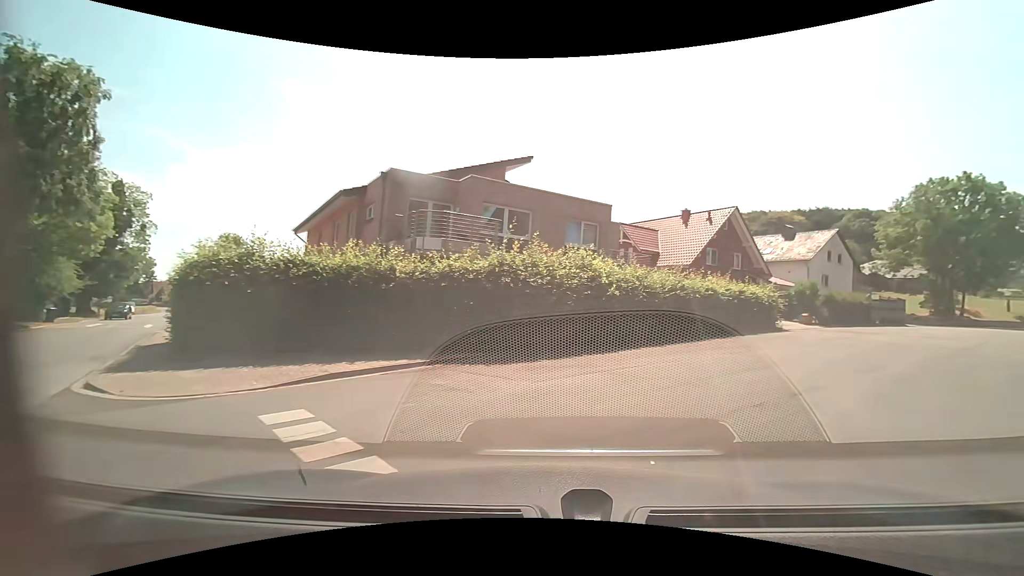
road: residential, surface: asphalt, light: Day
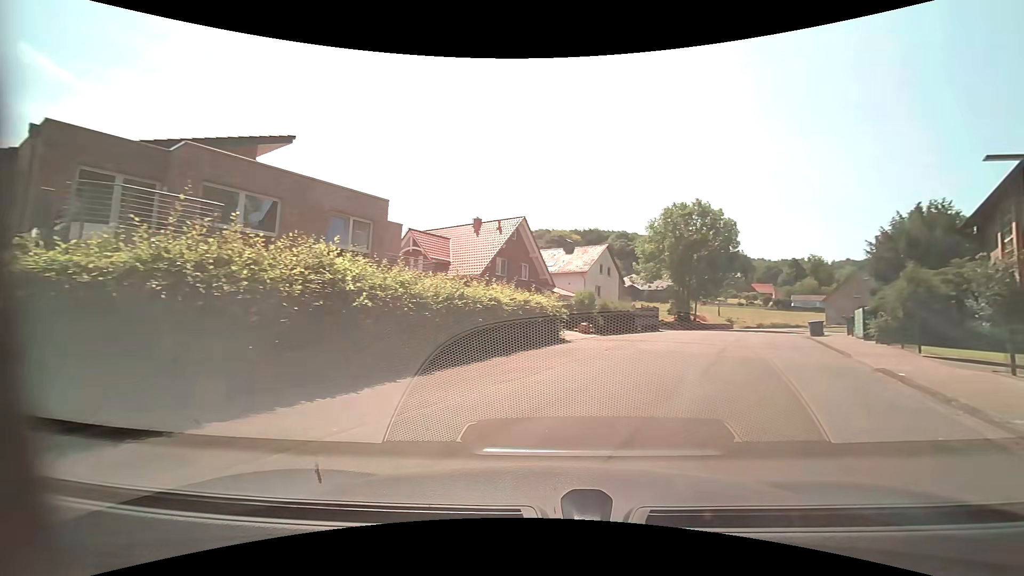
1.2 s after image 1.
(+0.9, +3.8) m; +25°
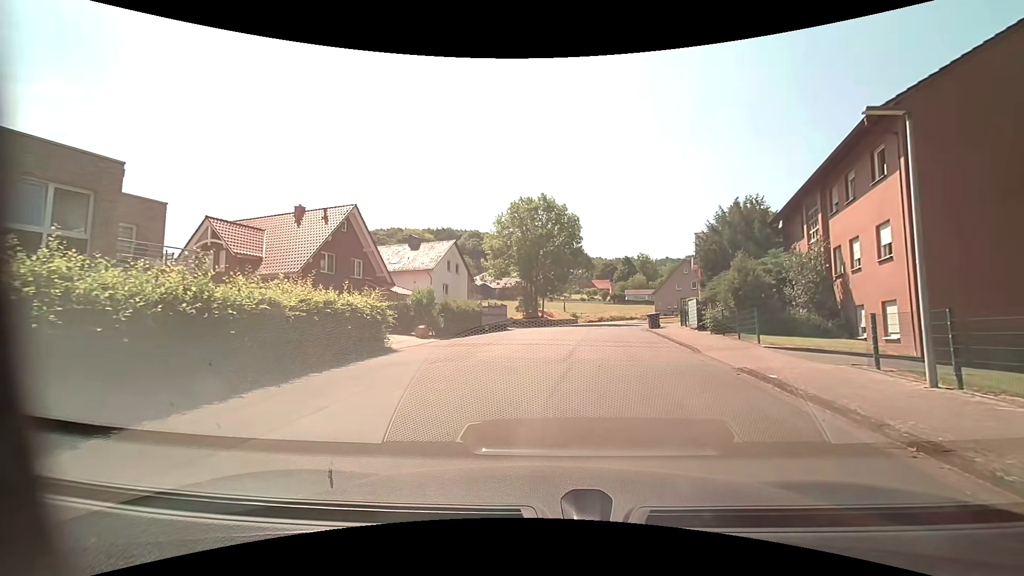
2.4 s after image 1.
(+0.7, +4.1) m; +17°
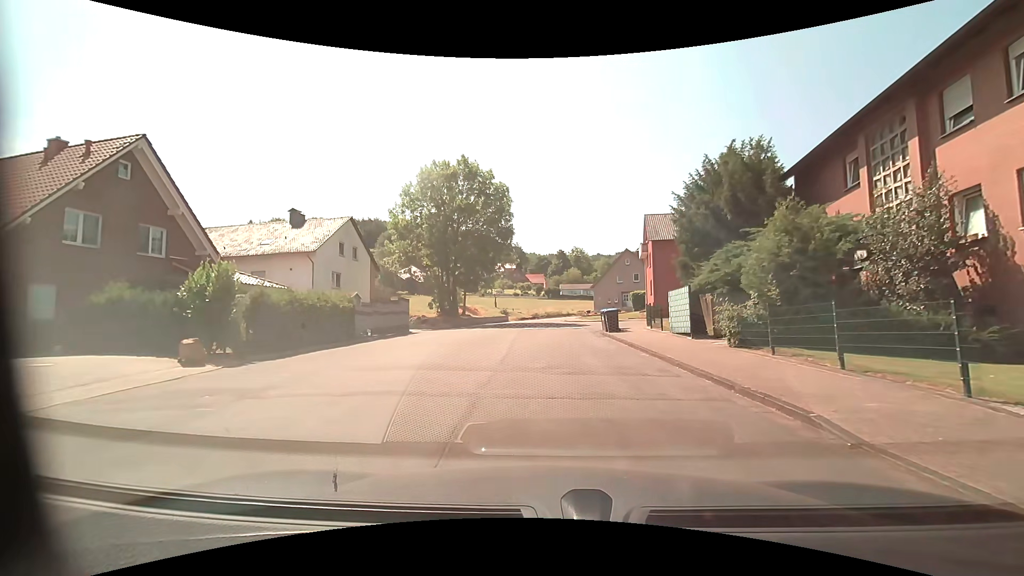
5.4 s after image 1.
(+0.9, +11.9) m; +8°
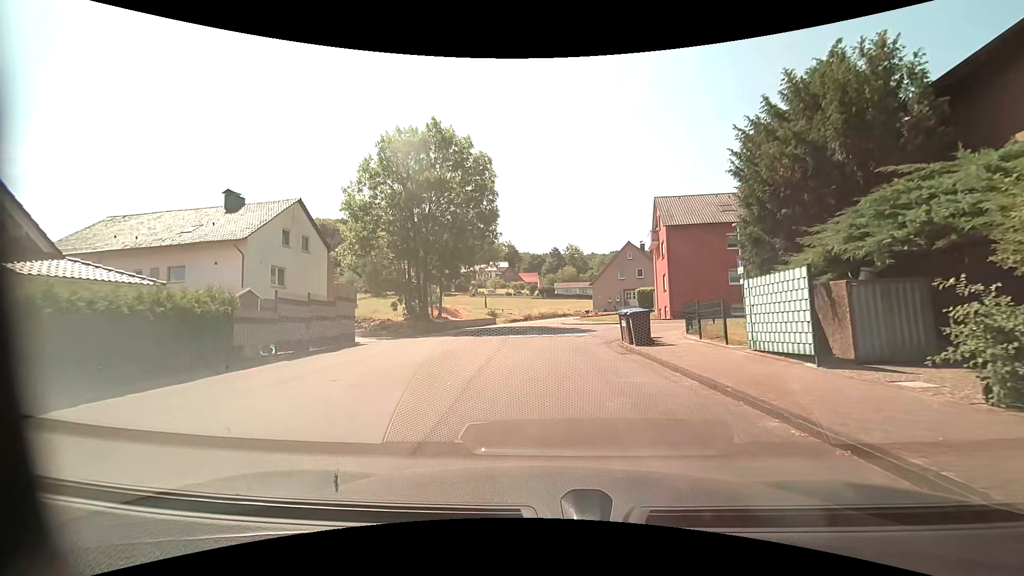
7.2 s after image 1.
(0.0, +8.3) m; -1°
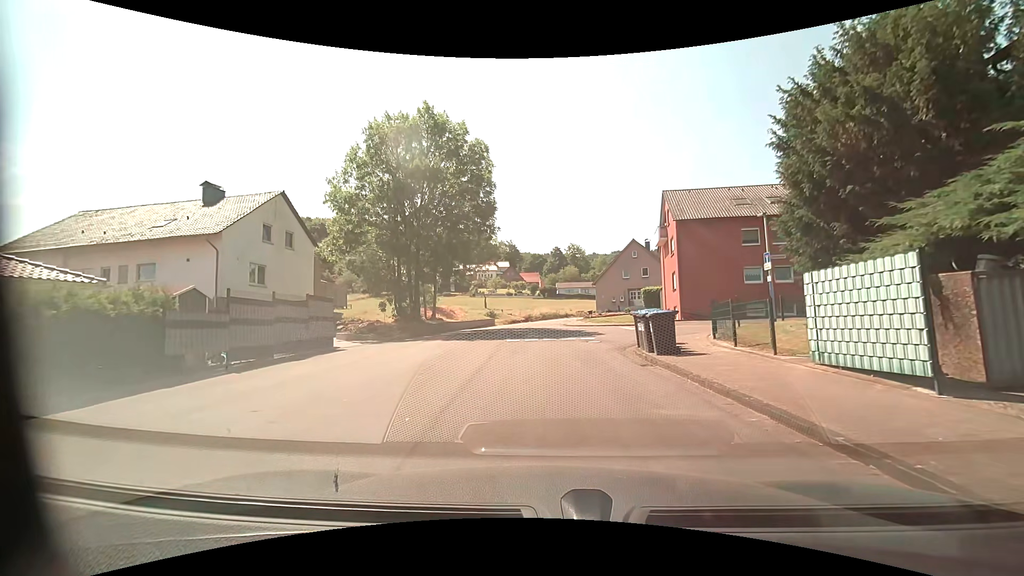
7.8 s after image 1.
(0.0, +2.6) m; +1°
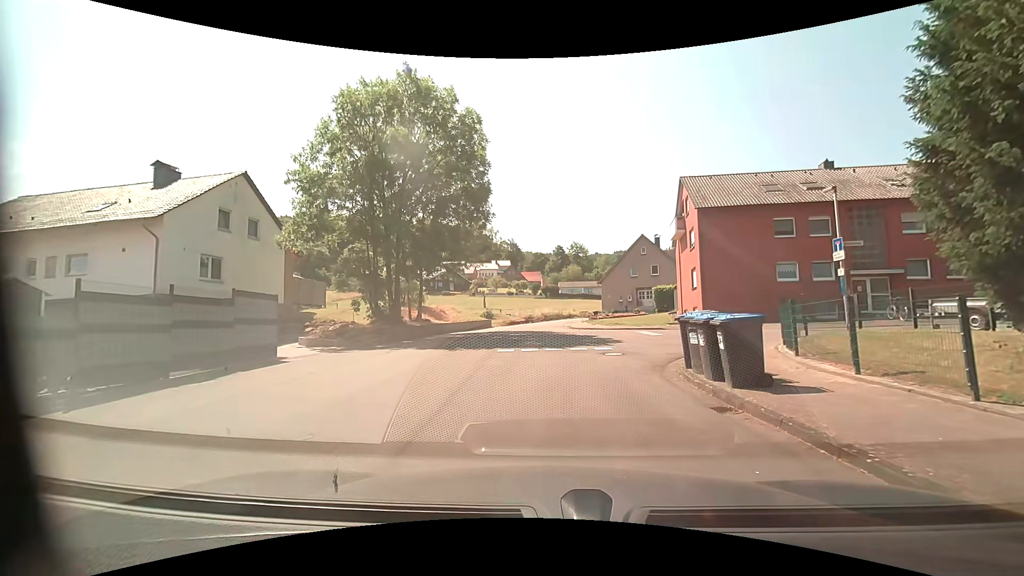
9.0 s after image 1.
(0.0, +4.7) m; +1°
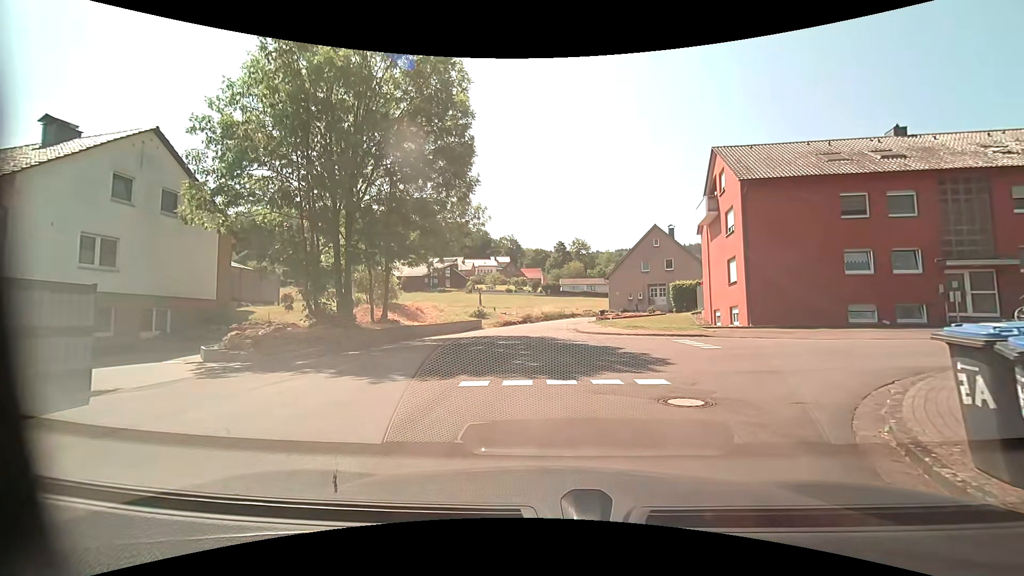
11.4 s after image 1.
(-0.2, +6.9) m; -2°
